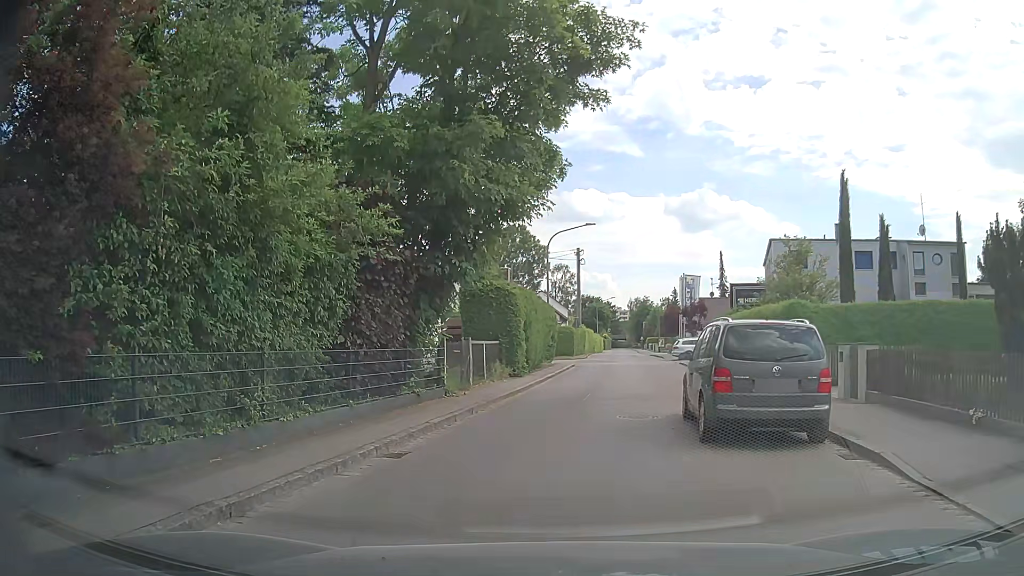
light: Day
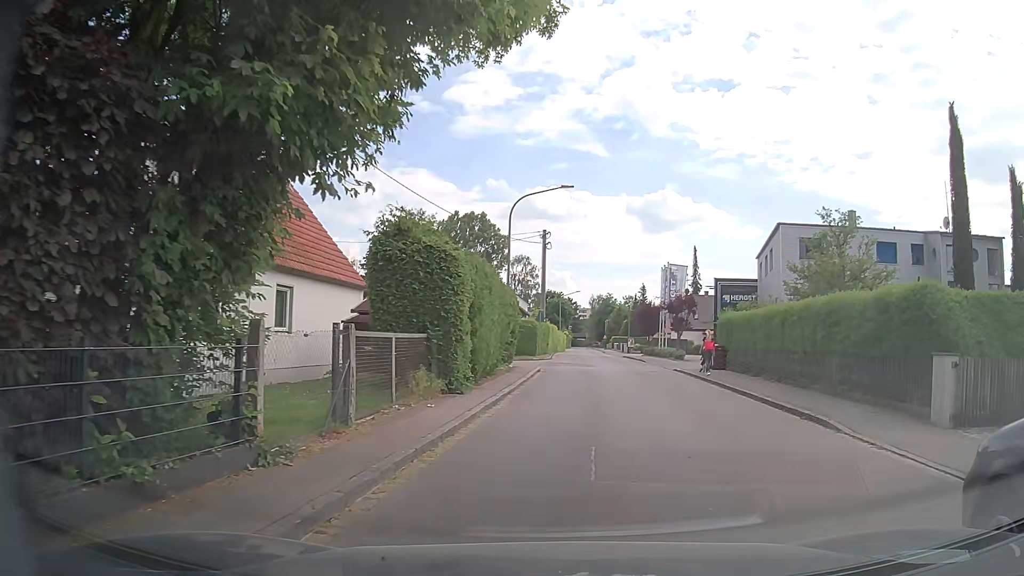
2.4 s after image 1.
(-0.1, +9.2) m; +4°
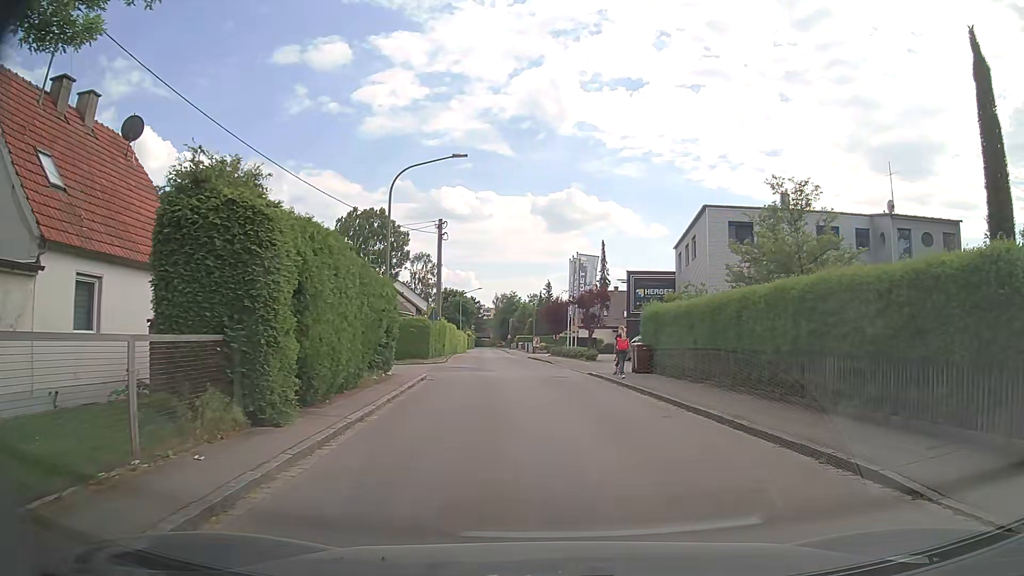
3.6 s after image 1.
(+0.4, +5.1) m; +9°
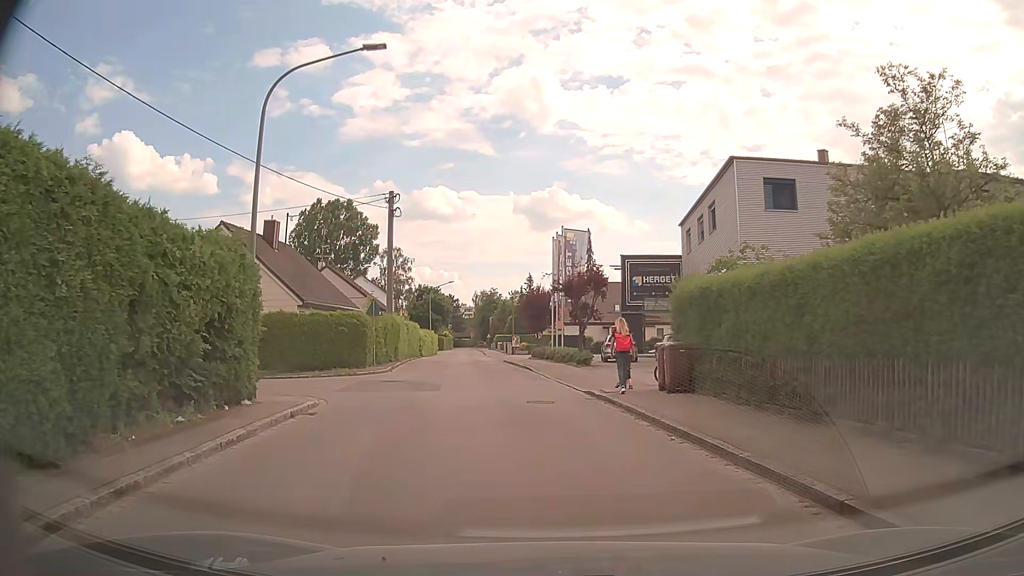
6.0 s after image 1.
(+0.1, +9.8) m; 0°
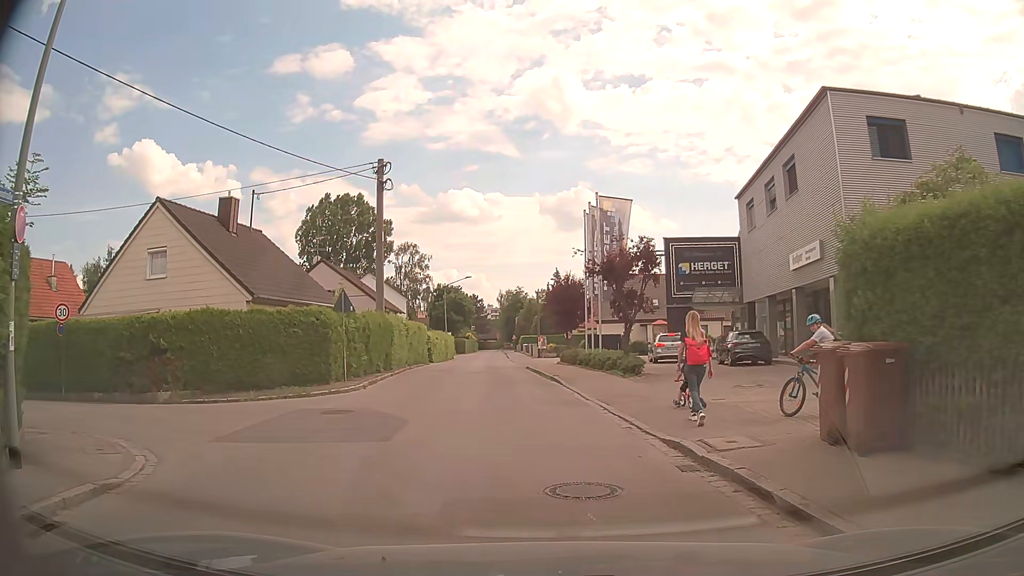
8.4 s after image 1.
(-0.1, +8.1) m; -2°
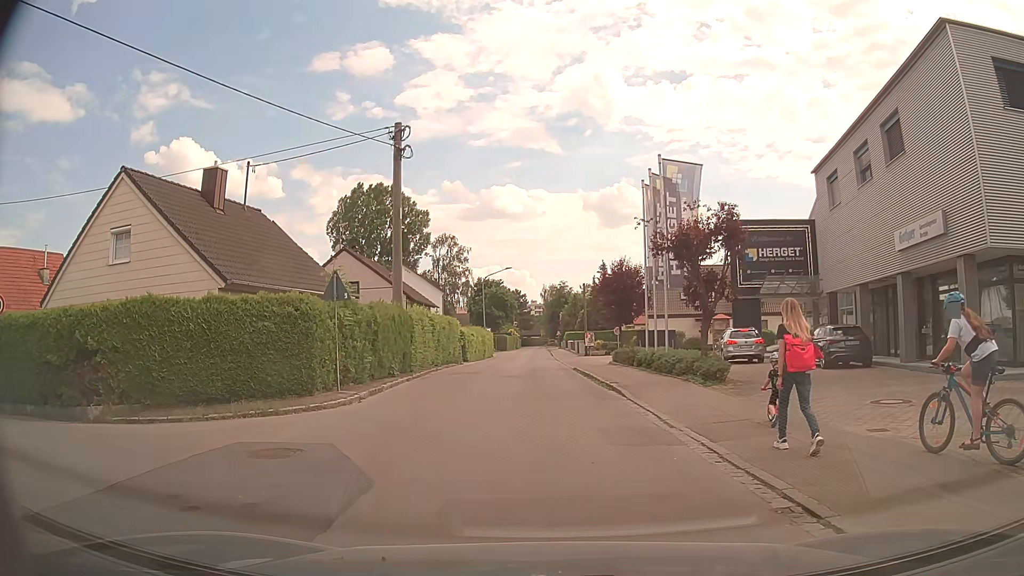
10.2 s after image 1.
(-0.2, +5.2) m; -4°
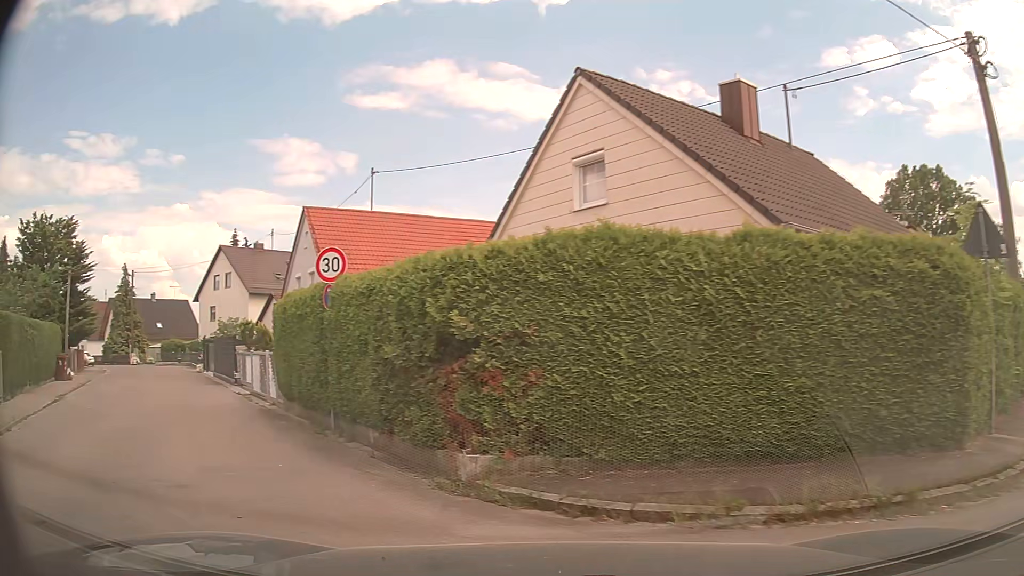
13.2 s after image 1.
(-2.7, +8.0) m; -43°
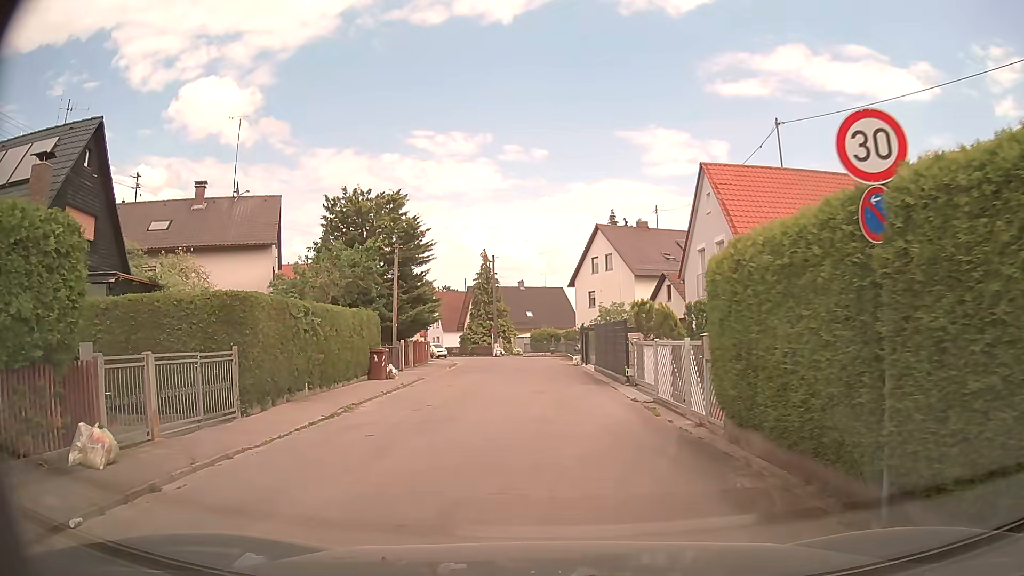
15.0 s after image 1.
(-2.6, +6.1) m; -35°
(0, +10) (0, +20) (-1, +30) (-1, +40) (-3, +50) (-6, +59) (-10, +69) (-14, +78) (-18, +87) (-22, +96) m
